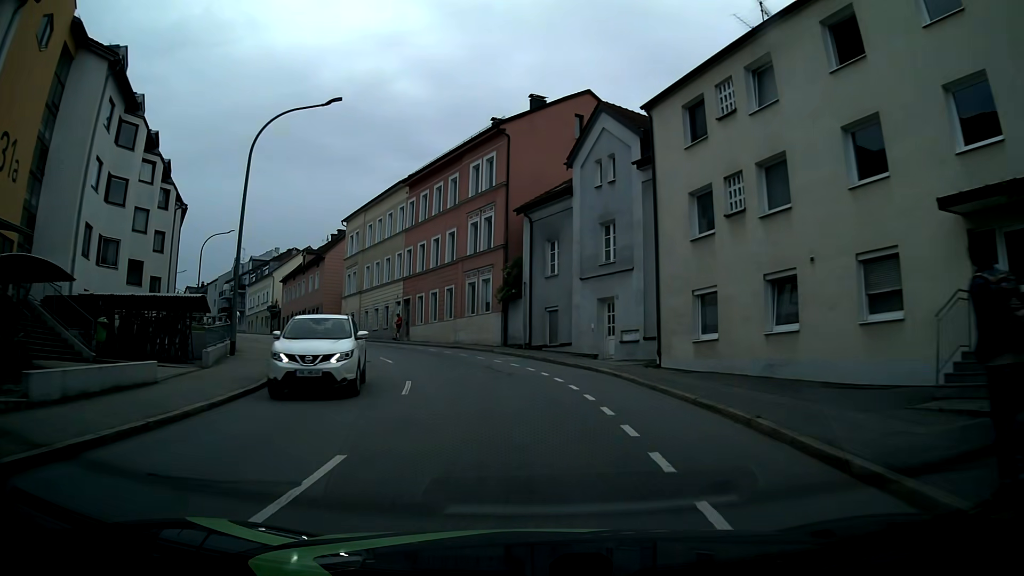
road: tertiary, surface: asphalt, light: Day
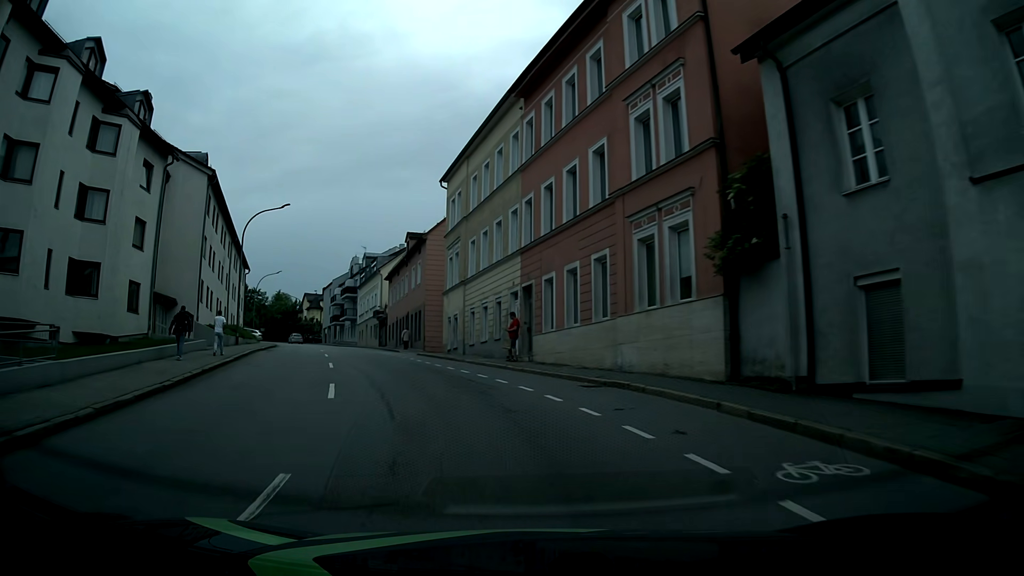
(-1.7, +19.5) m; -14°
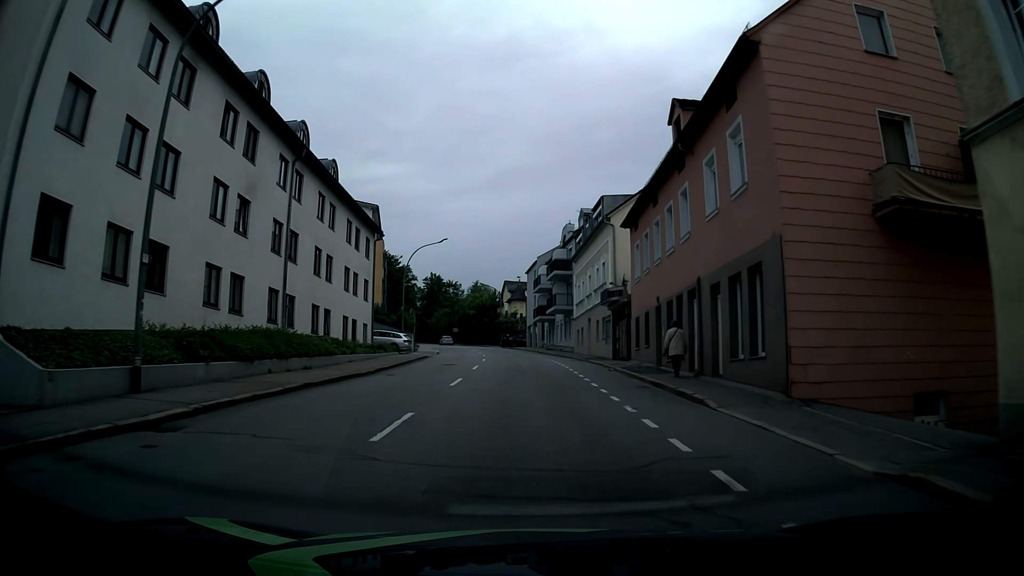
(-7.2, +30.8) m; -20°
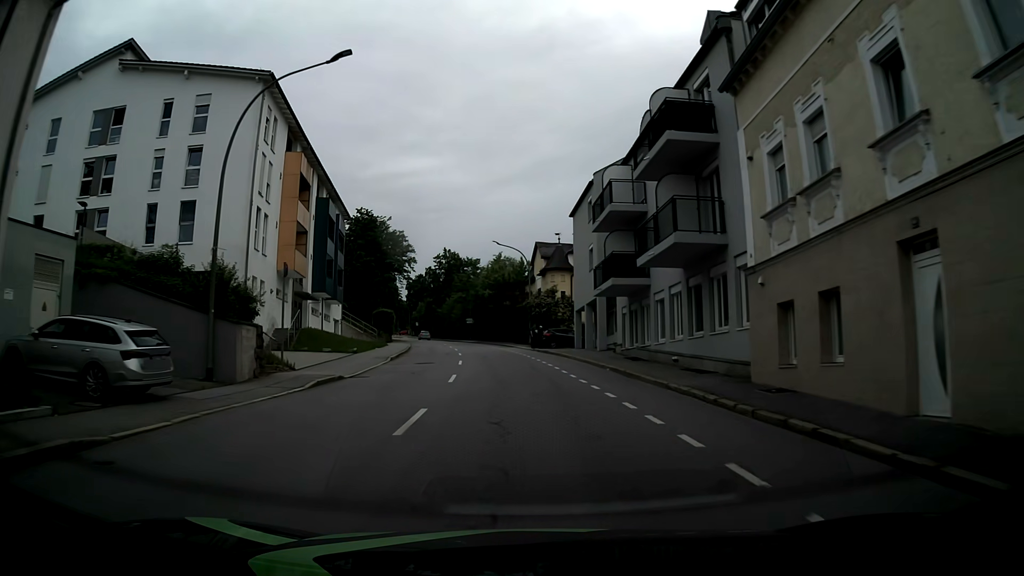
(-0.4, +36.3) m; -2°
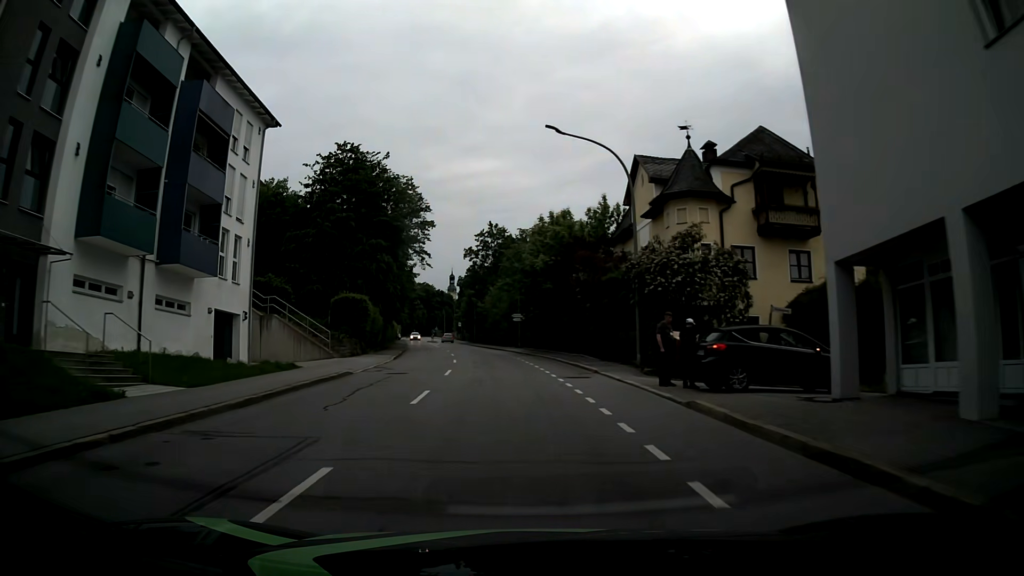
(-1.5, +32.6) m; -6°
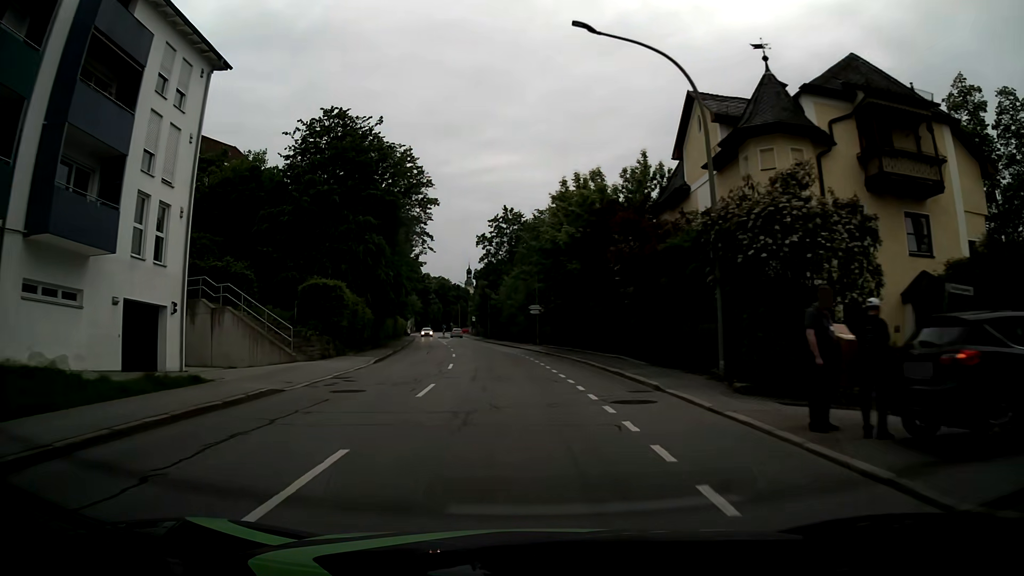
(-0.1, +8.3) m; -1°
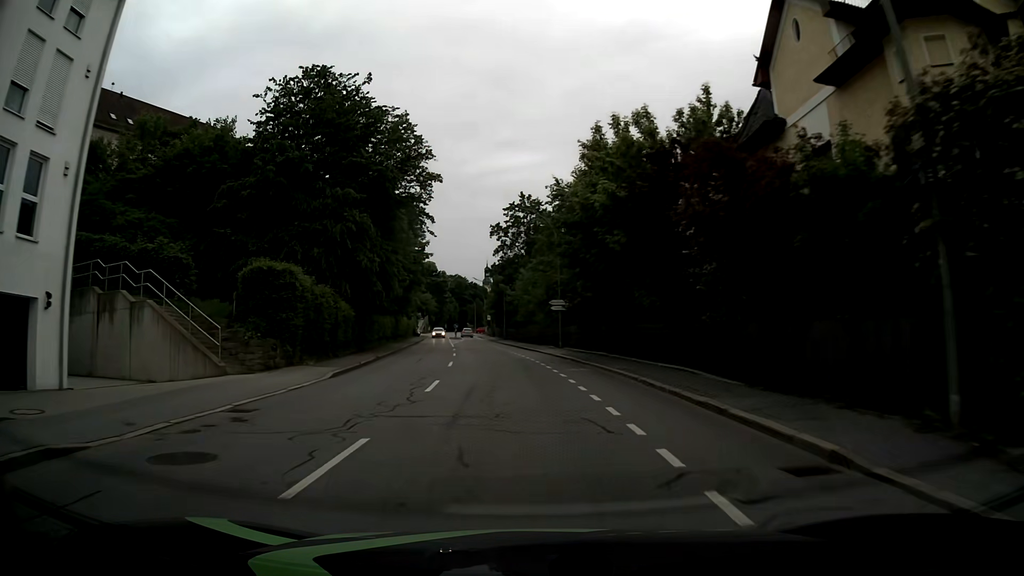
(-0.1, +8.3) m; -2°
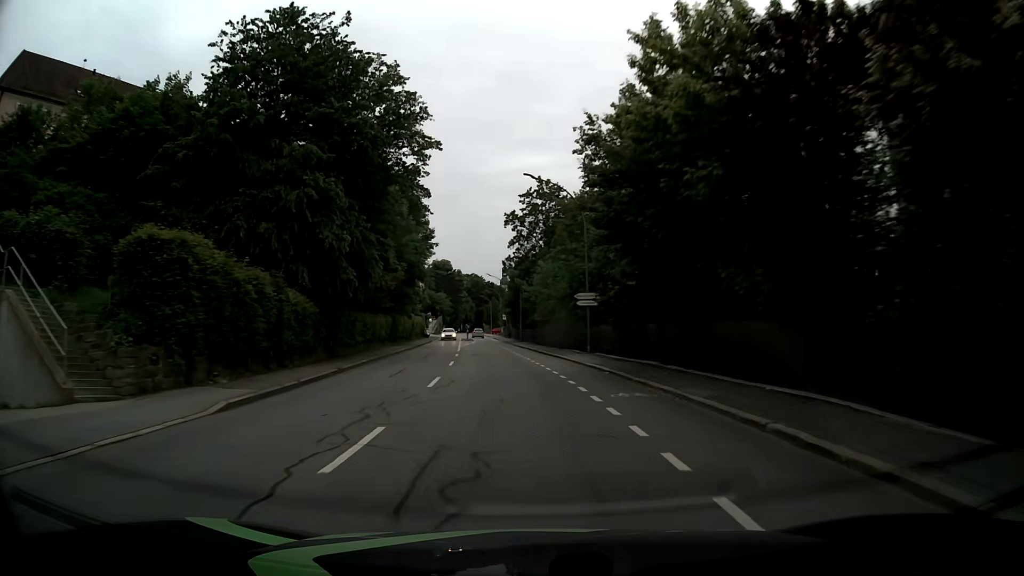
(0.0, +8.2) m; 0°
(0, +10) (-1, +20) (-2, +30) (-3, +40) (-4, +50) (-5, +60) (-6, +70) (-7, +80) (-8, +90) (-10, +99) m
